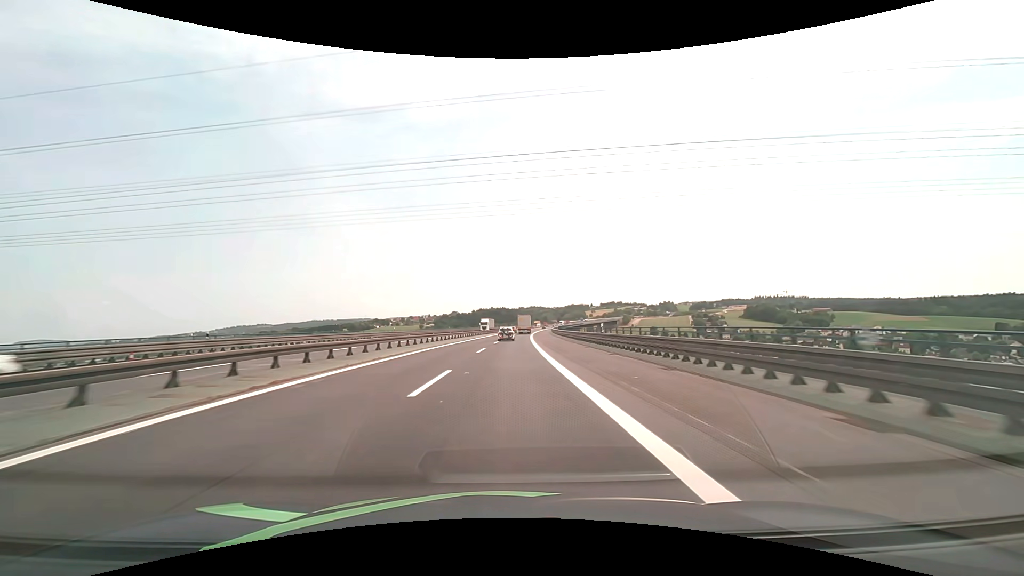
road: motorway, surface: asphalt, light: Day
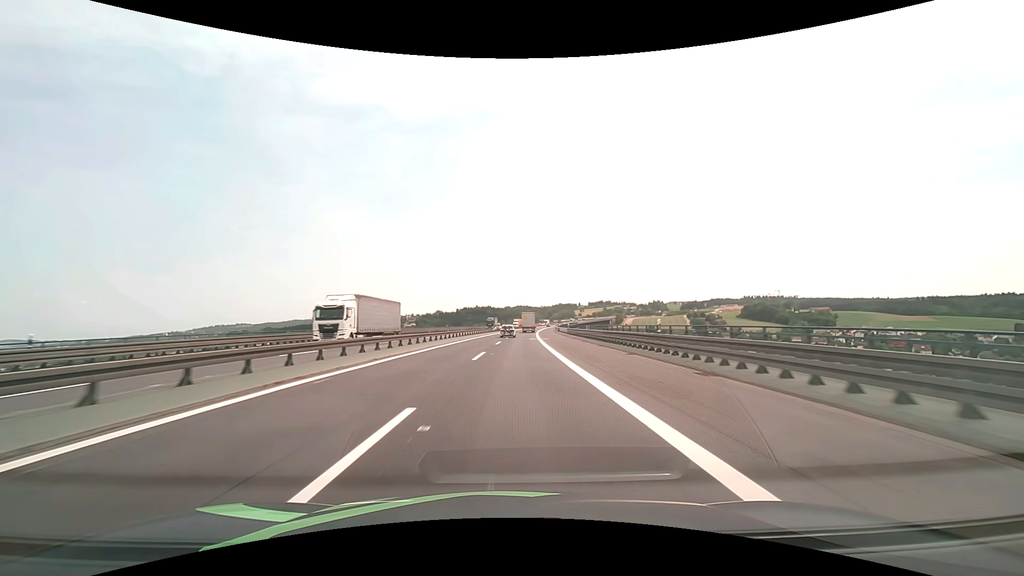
(+1.1, +61.8) m; +2°
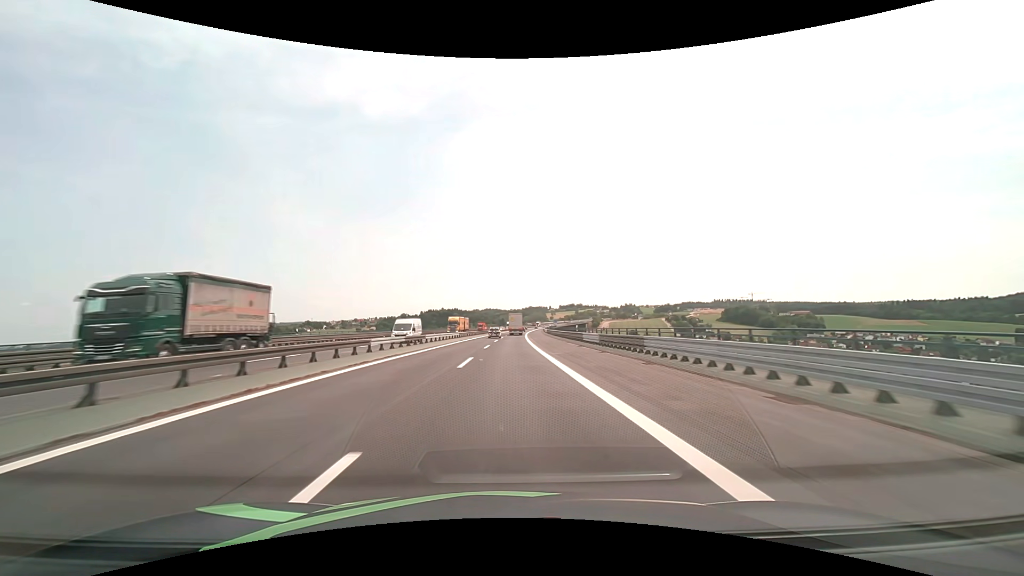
(+2.3, +74.7) m; +3°
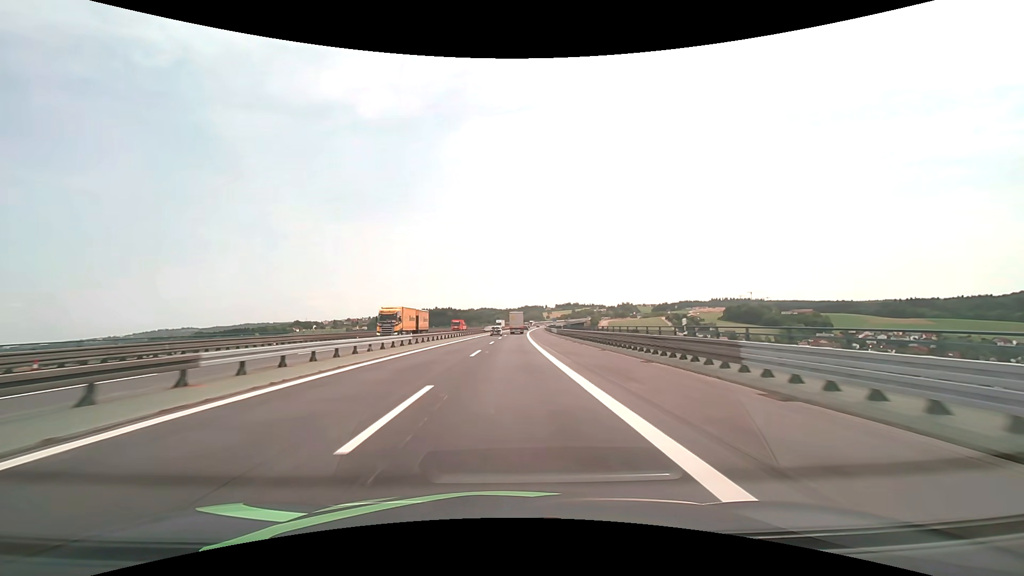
(+0.2, +29.9) m; +1°
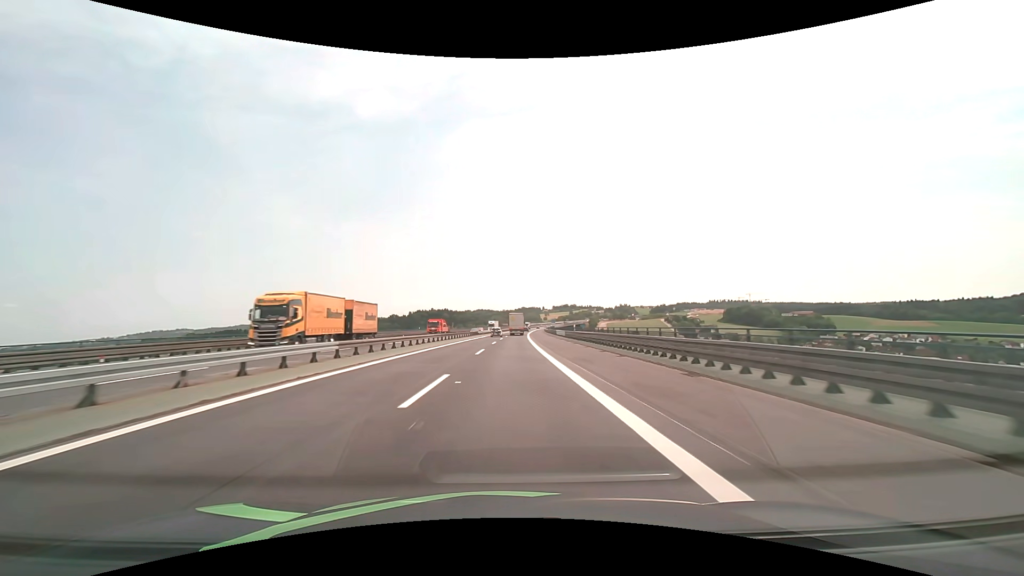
(0.0, +15.0) m; 0°
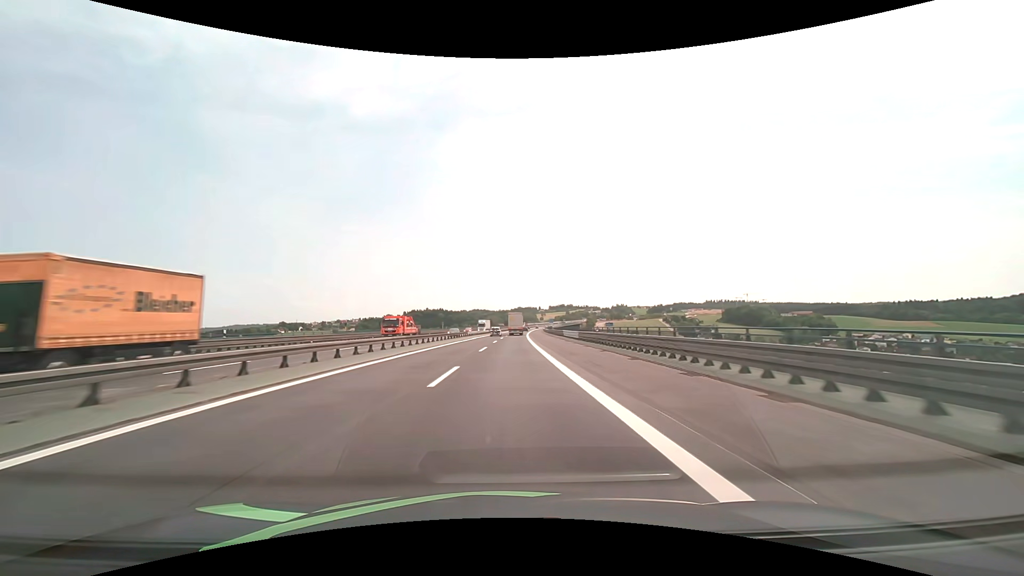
(+0.1, +15.0) m; 0°
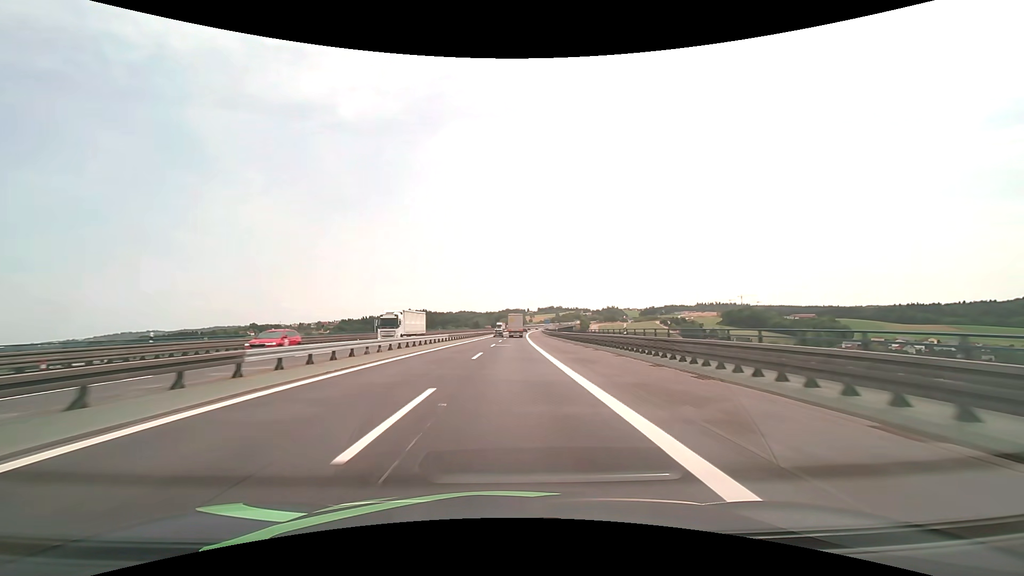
(+0.8, +60.5) m; +1°
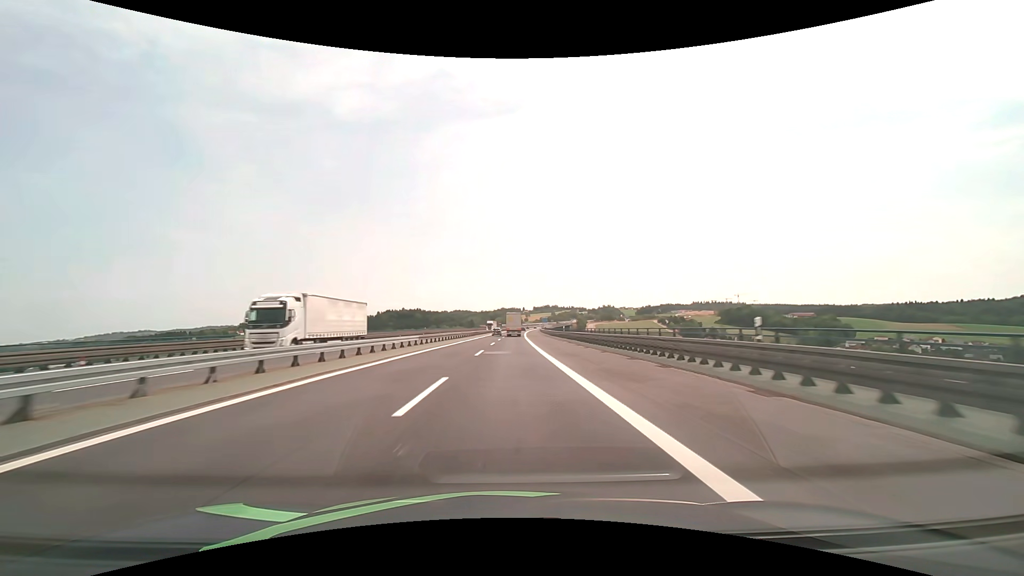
(+0.1, +15.4) m; +1°
(0, +10) (0, +20) (0, +30) (0, +40) (+1, +50) (+1, +60) (+1, +70) (+1, +80) (+2, +90) (+2, +100) m
